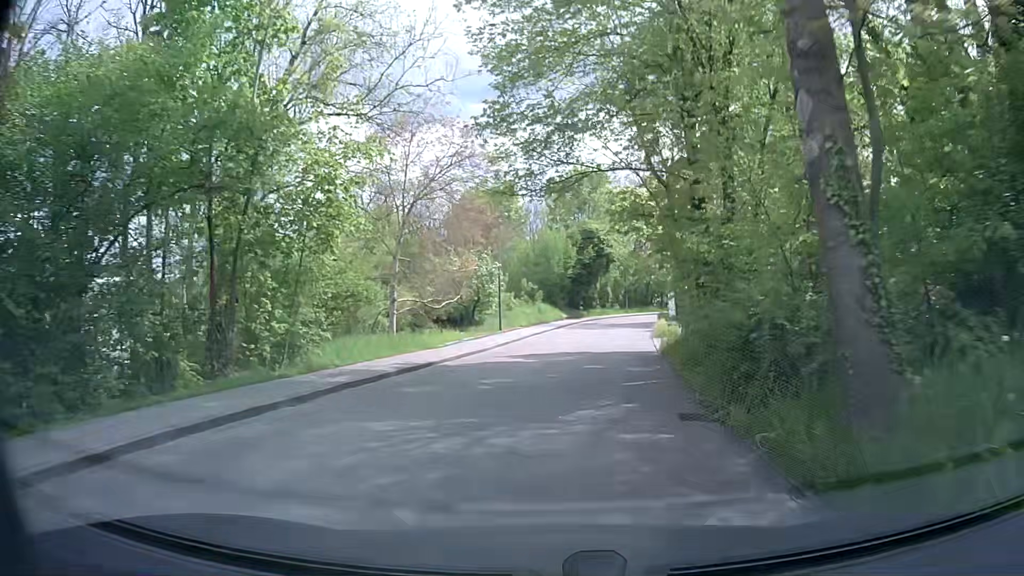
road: residential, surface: paved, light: Day
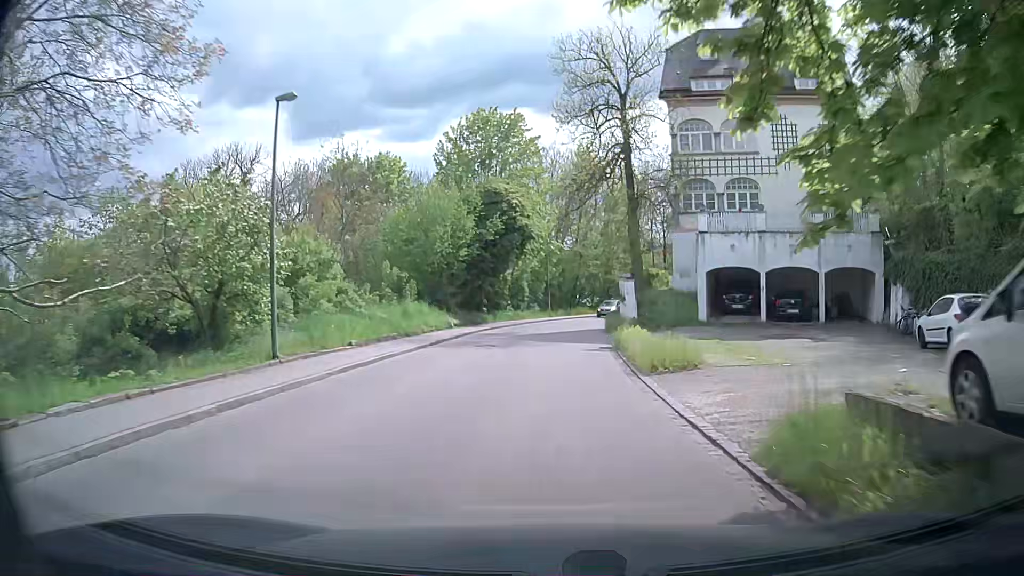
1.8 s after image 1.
(+1.4, +20.7) m; +6°
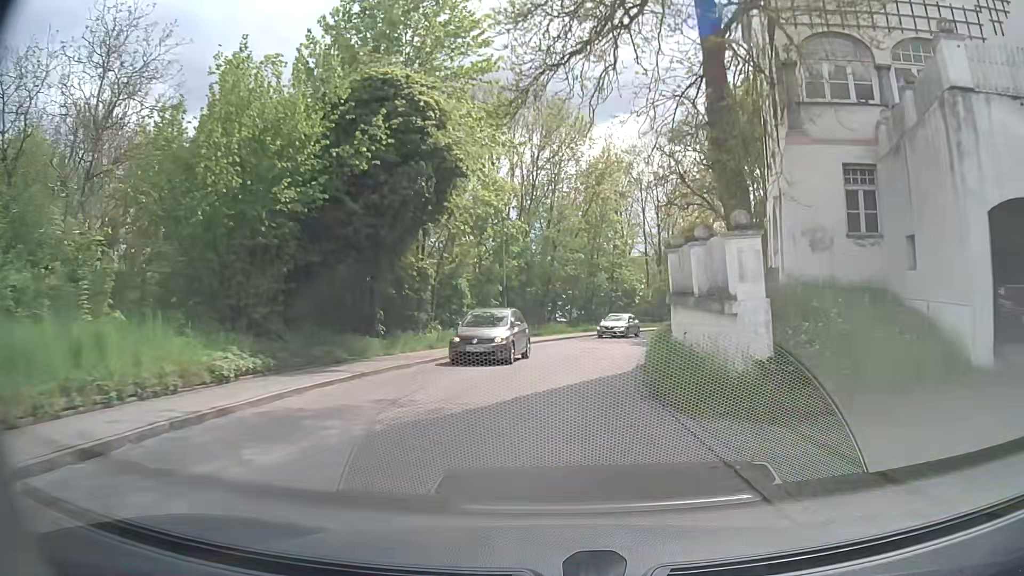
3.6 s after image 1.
(+0.6, +21.6) m; +3°
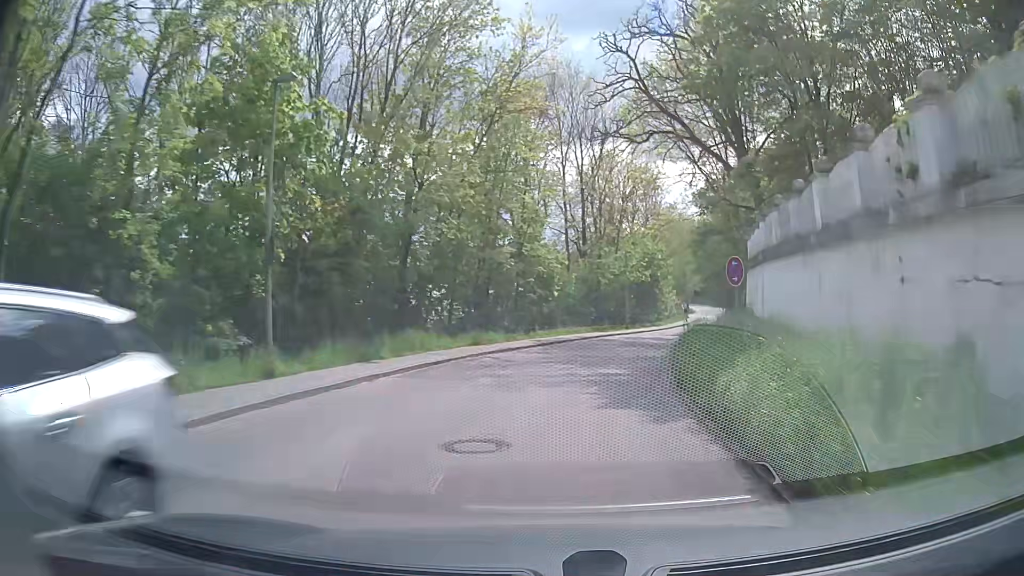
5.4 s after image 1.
(+1.1, +21.0) m; +9°
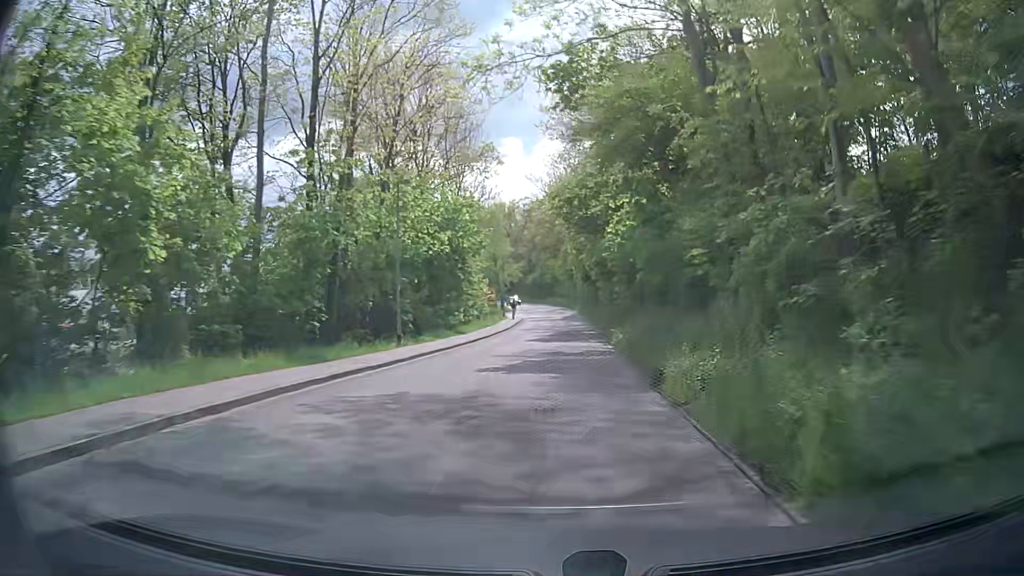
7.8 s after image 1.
(+3.7, +28.3) m; +16°
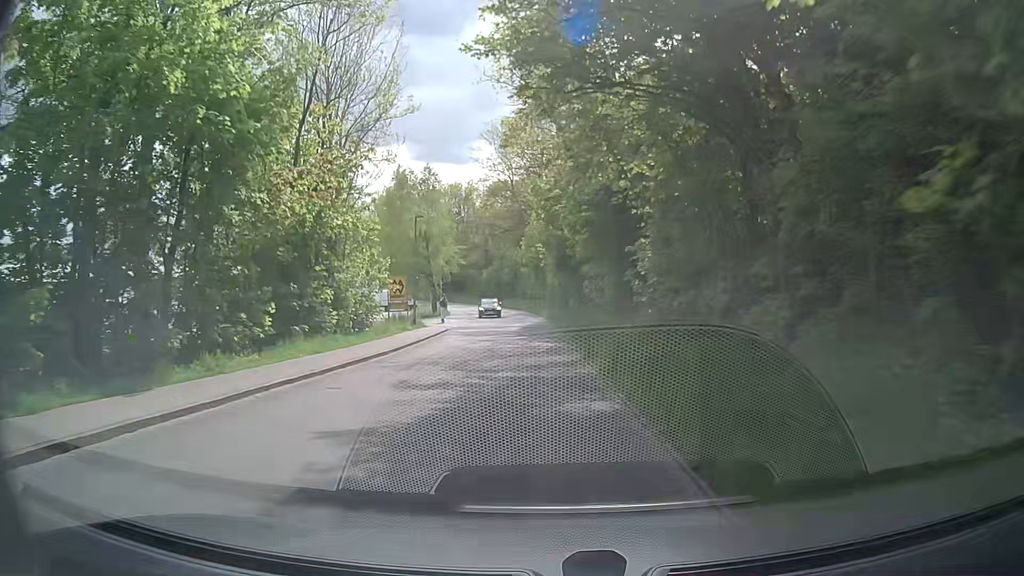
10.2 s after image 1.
(+0.8, +28.7) m; +1°
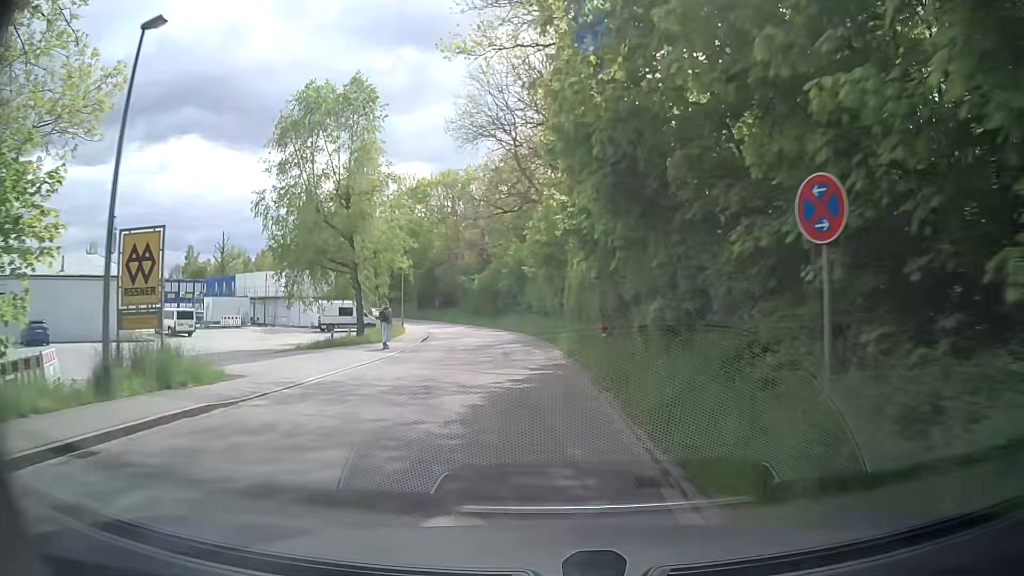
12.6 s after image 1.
(+0.2, +28.0) m; +1°
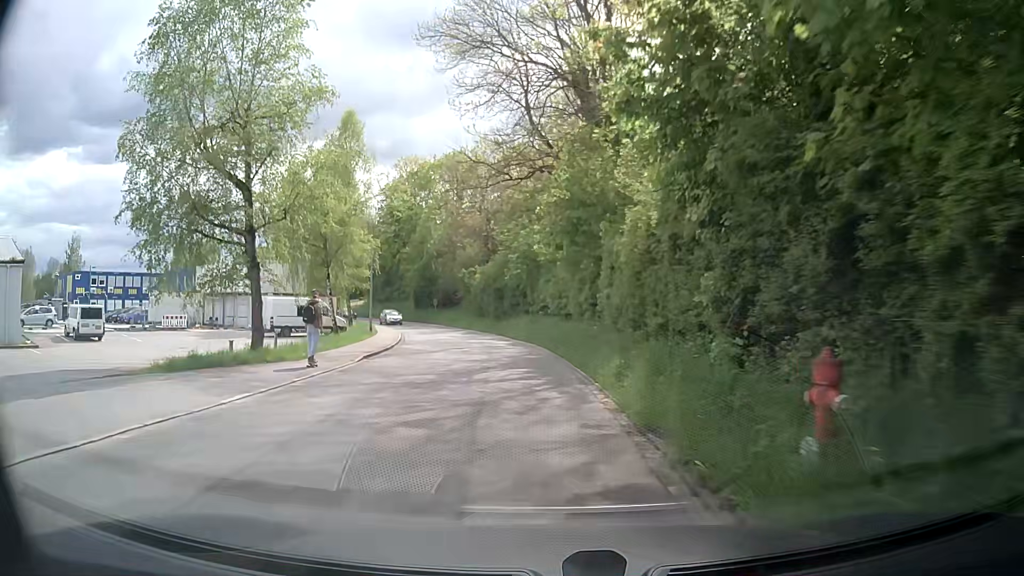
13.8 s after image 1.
(-0.5, +13.8) m; -5°
(0, +10) (0, +20) (0, +30) (-1, +40) (-3, +50) (-6, +59) (-9, +69) (-13, +78) (-18, +86) (-25, +94) m
